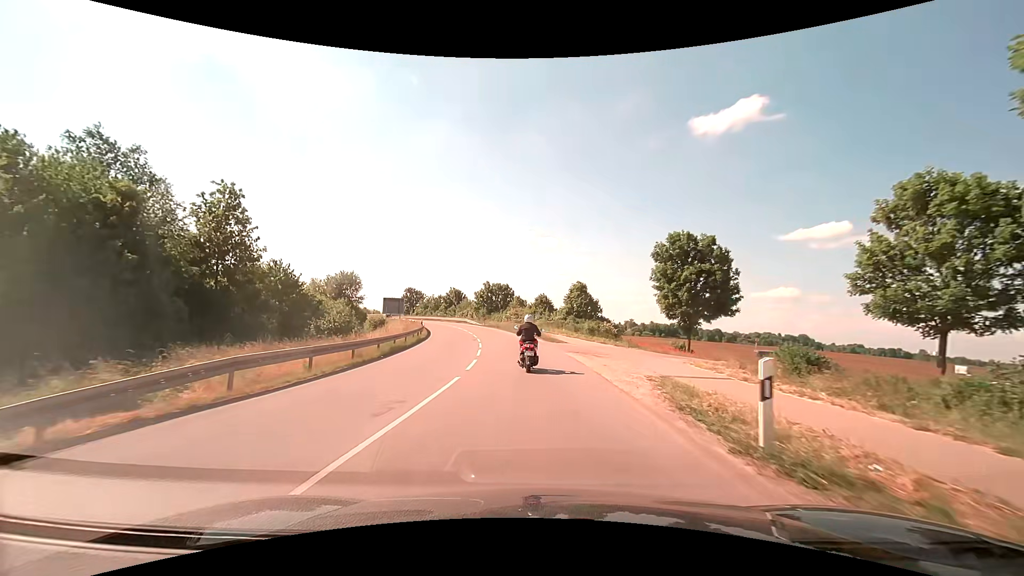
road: secondary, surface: asphalt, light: Day
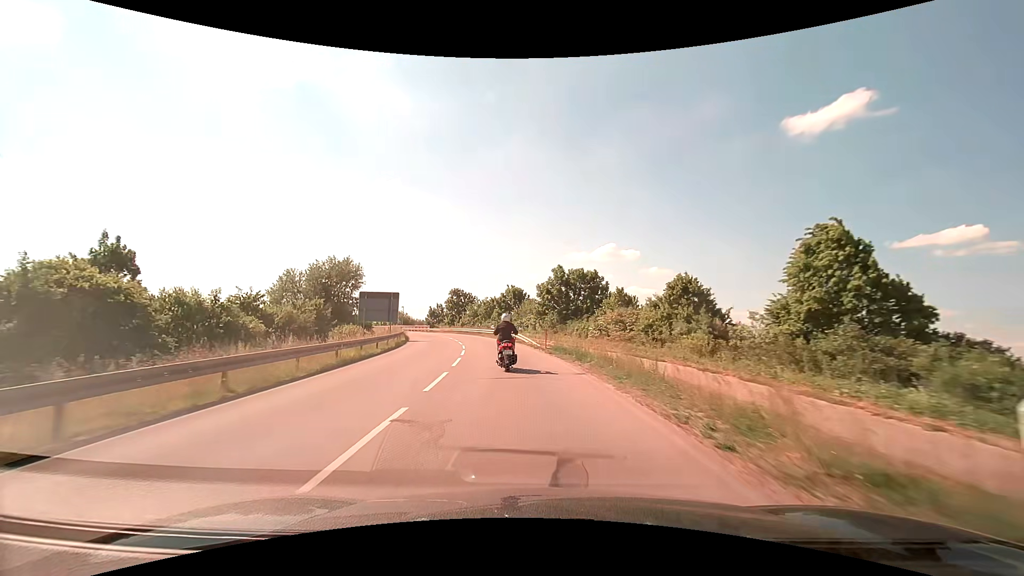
(-2.7, +41.1) m; -9°
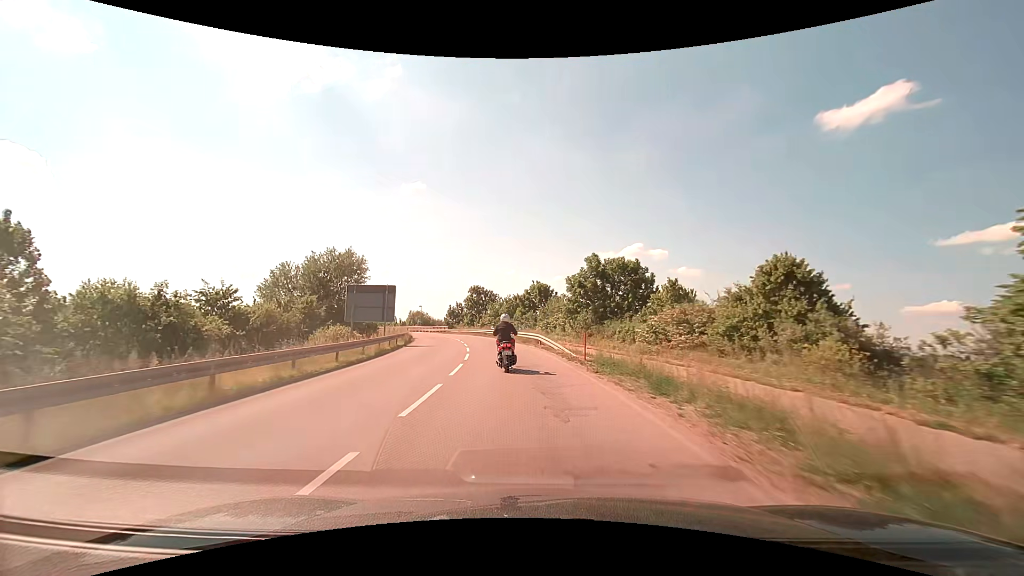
(-0.2, +8.8) m; -3°
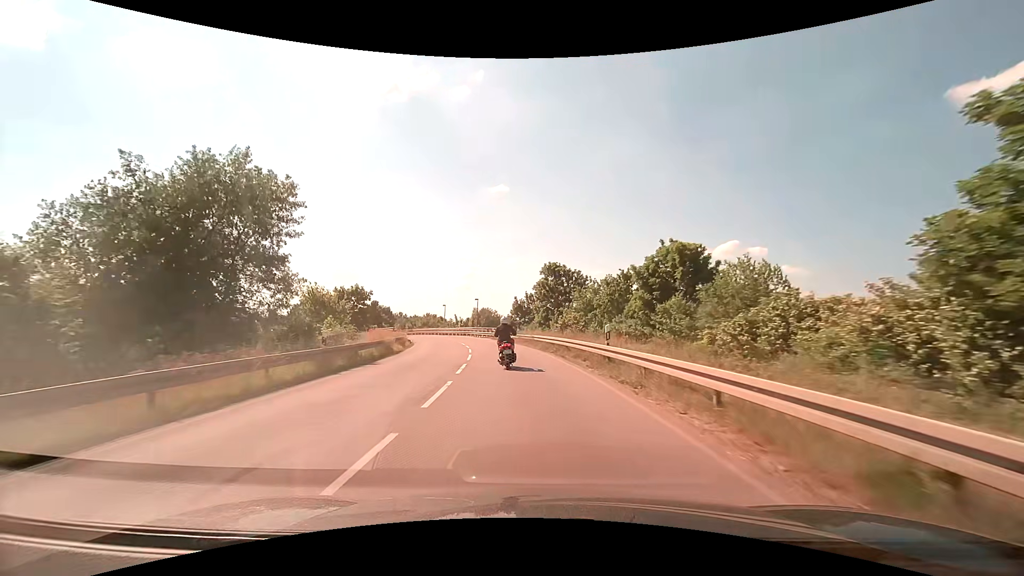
(-3.1, +34.9) m; -10°
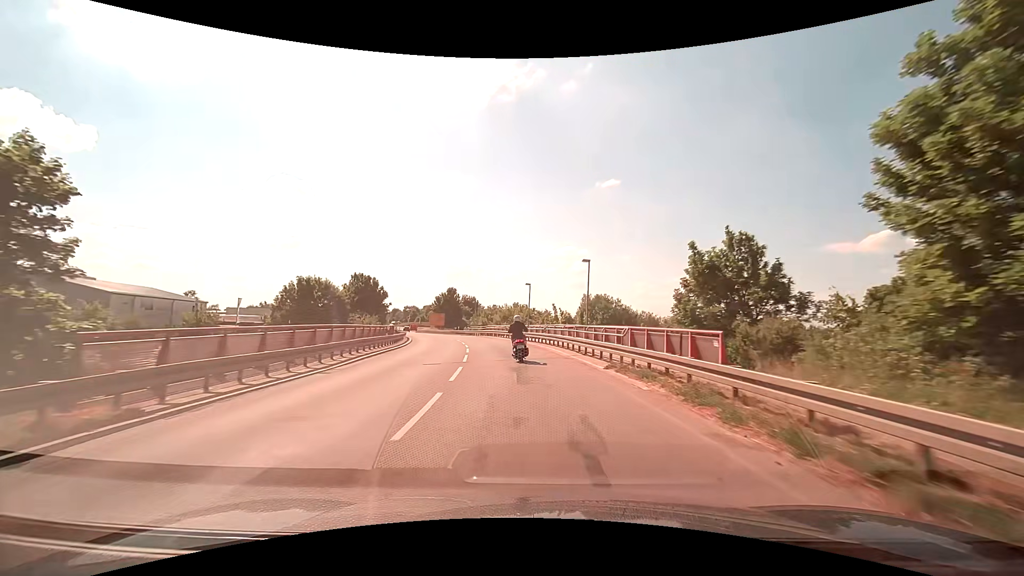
(-4.8, +44.3) m; -13°
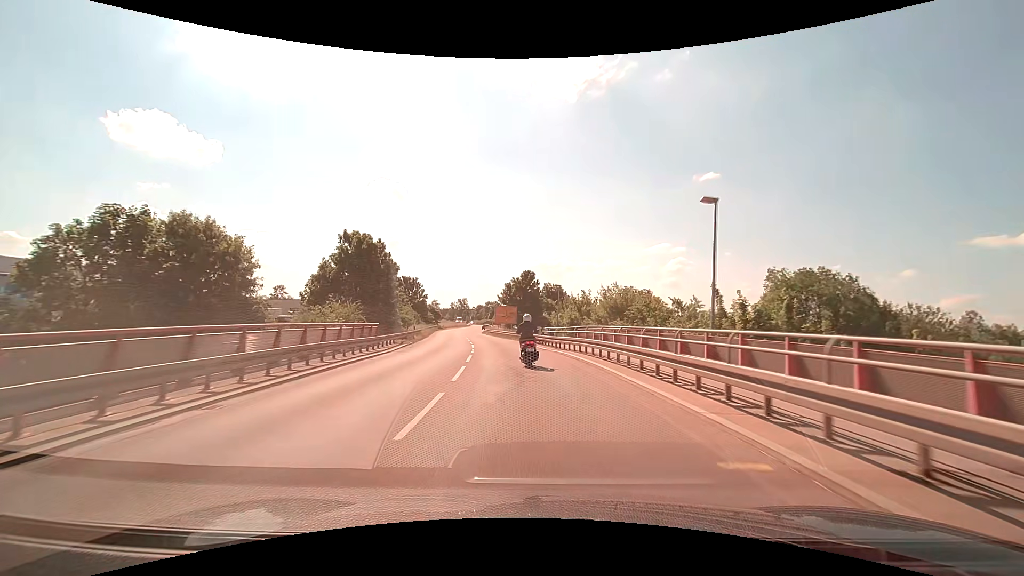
(-3.3, +35.8) m; -10°
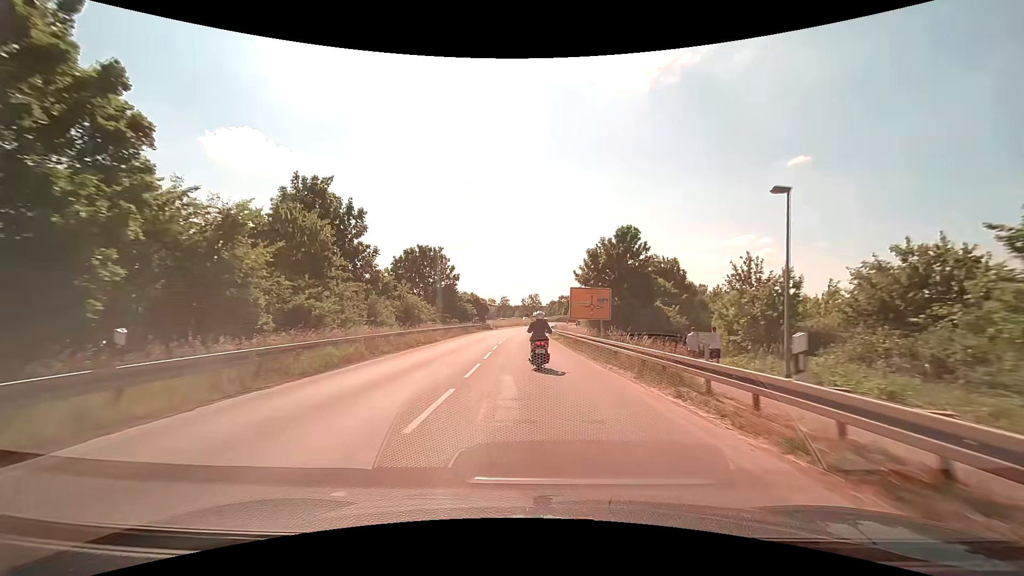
(-2.8, +35.5) m; -9°
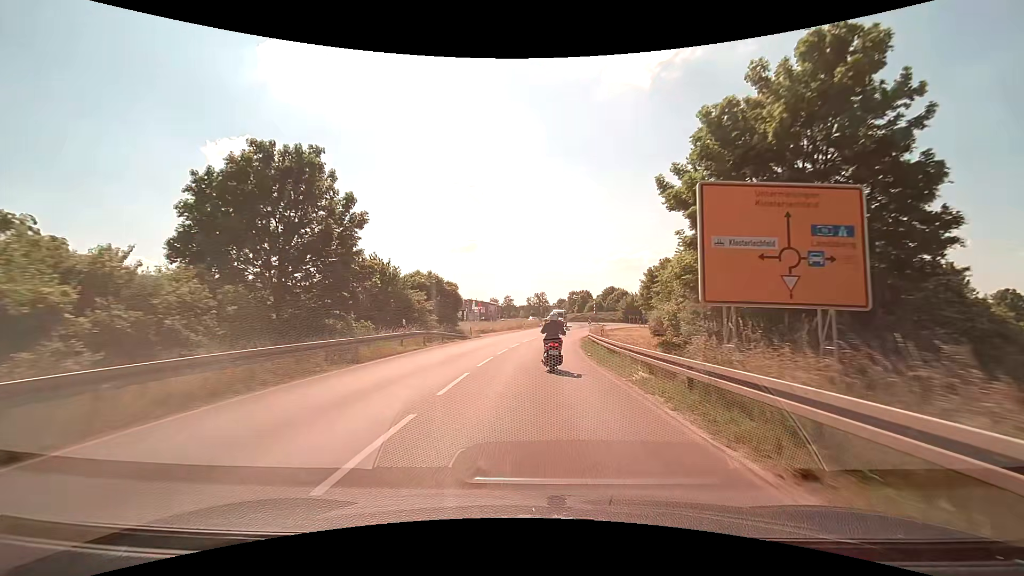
(-0.7, +32.4) m; -1°
(0, +10) (0, +20) (+1, +30) (+2, +40) (+3, +50) (+4, +60) (+7, +69) (+10, +79) (+15, +87) (+23, +94) m
